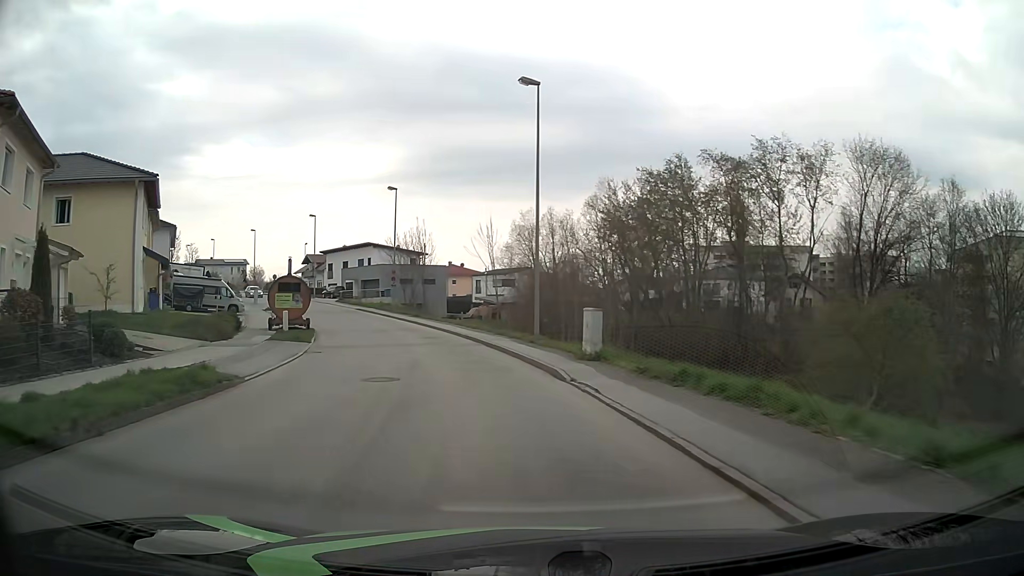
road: residential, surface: asphalt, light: Day
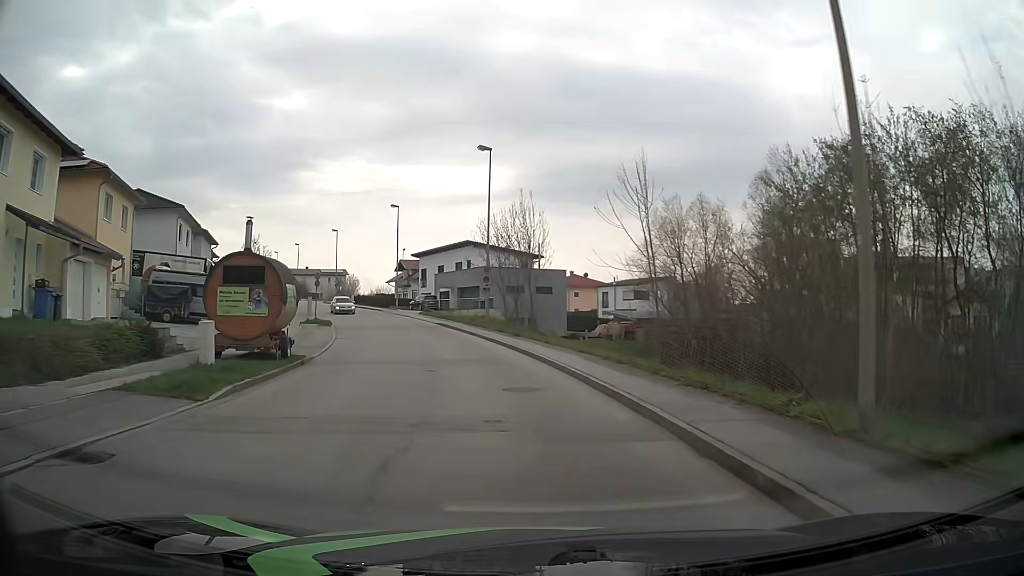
(-1.8, +17.6) m; -11°
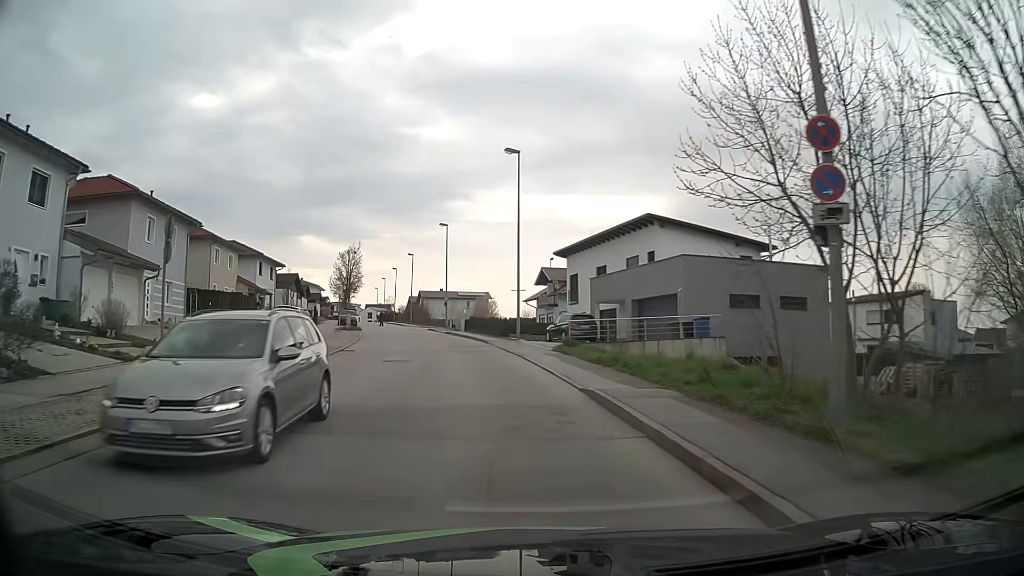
(-3.5, +30.0) m; -14°
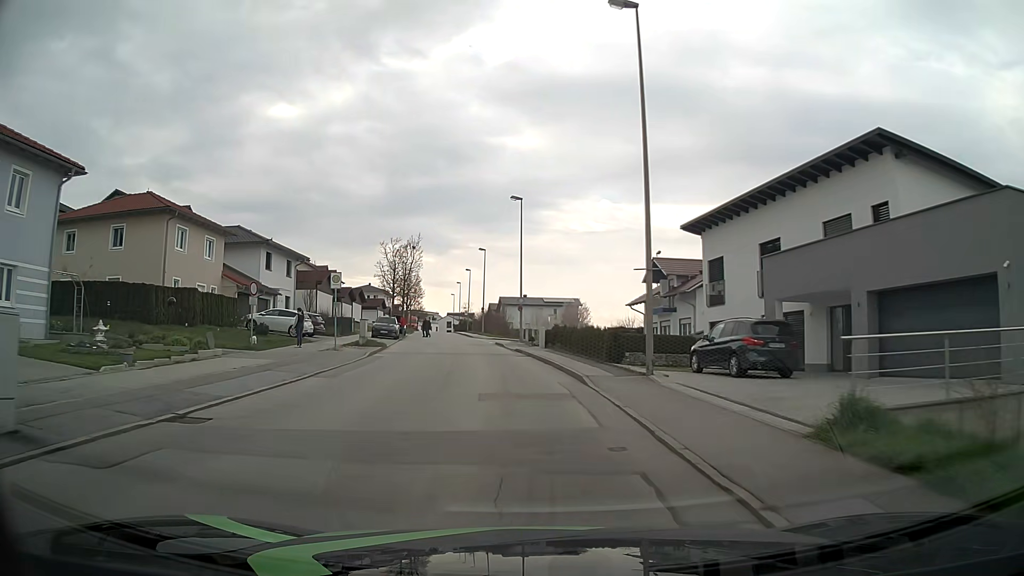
(-1.2, +18.2) m; -8°
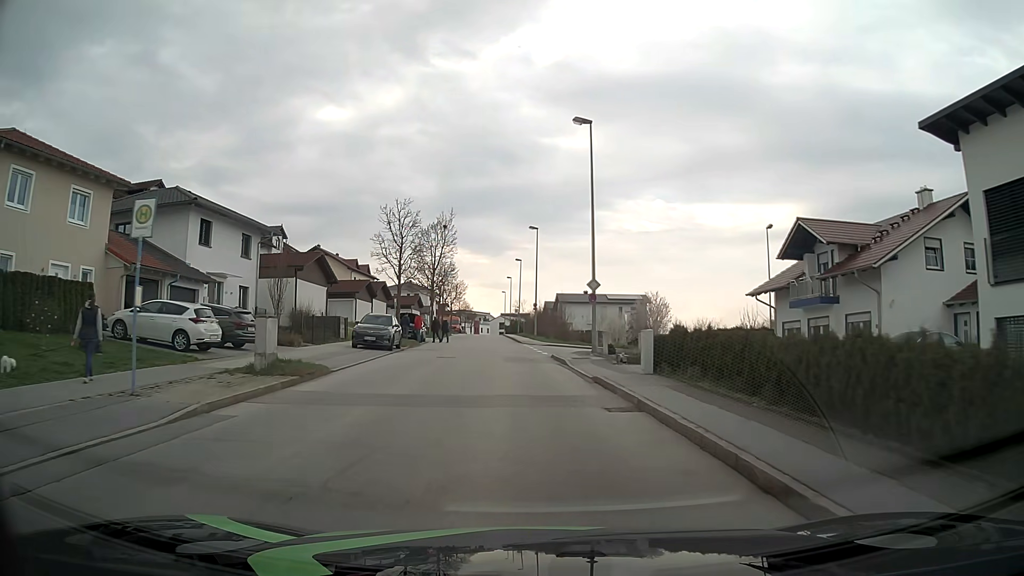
(-0.8, +18.0) m; -5°
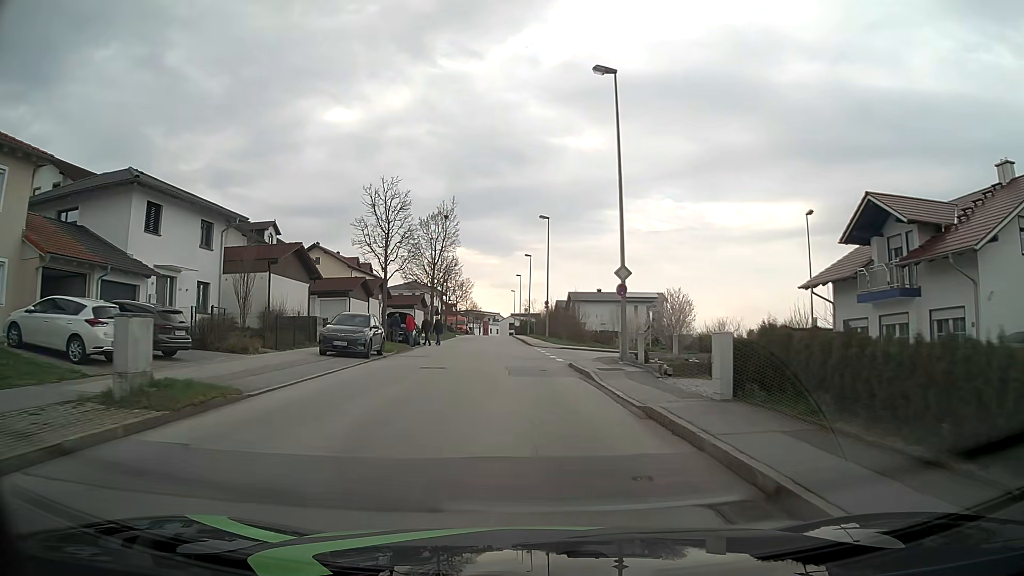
(-0.1, +6.0) m; -1°
